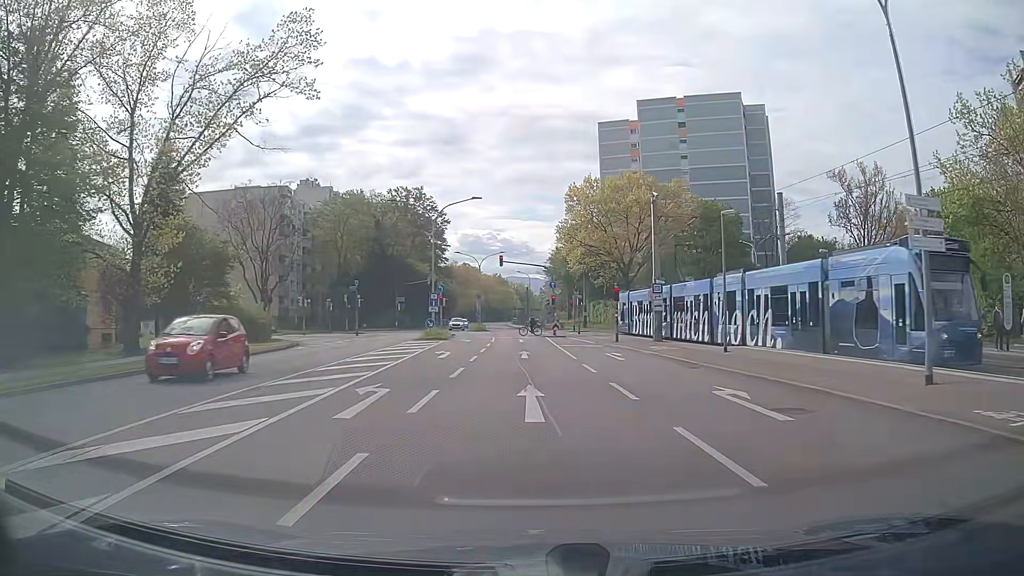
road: secondary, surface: asphalt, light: Day
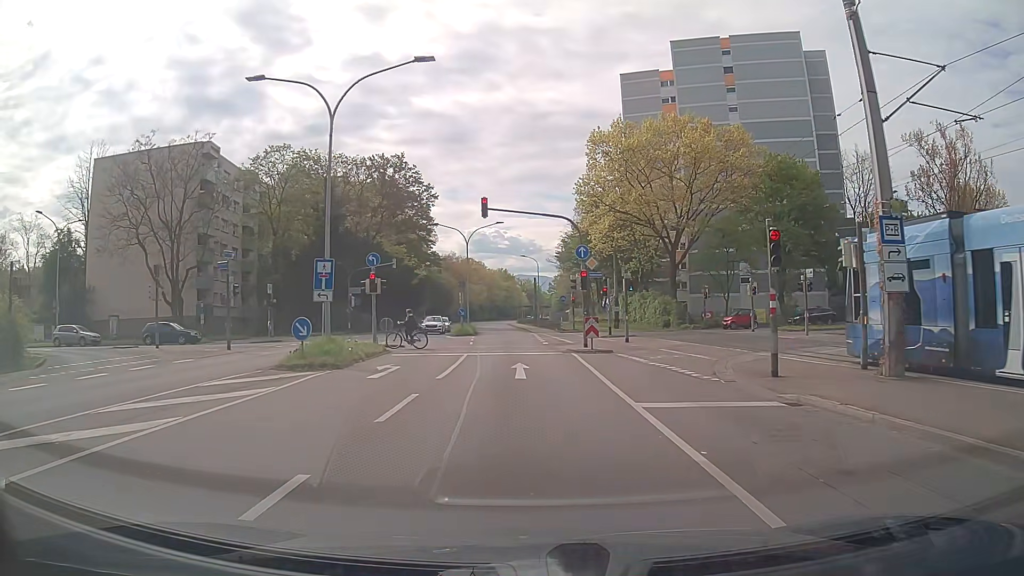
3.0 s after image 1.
(-0.2, +24.7) m; -1°
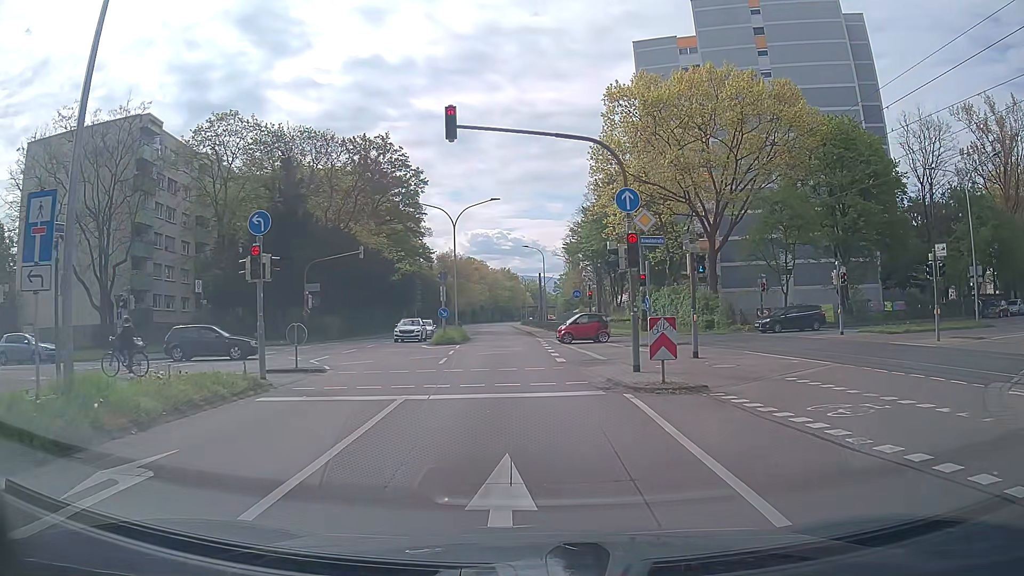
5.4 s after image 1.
(0.0, +12.5) m; 0°
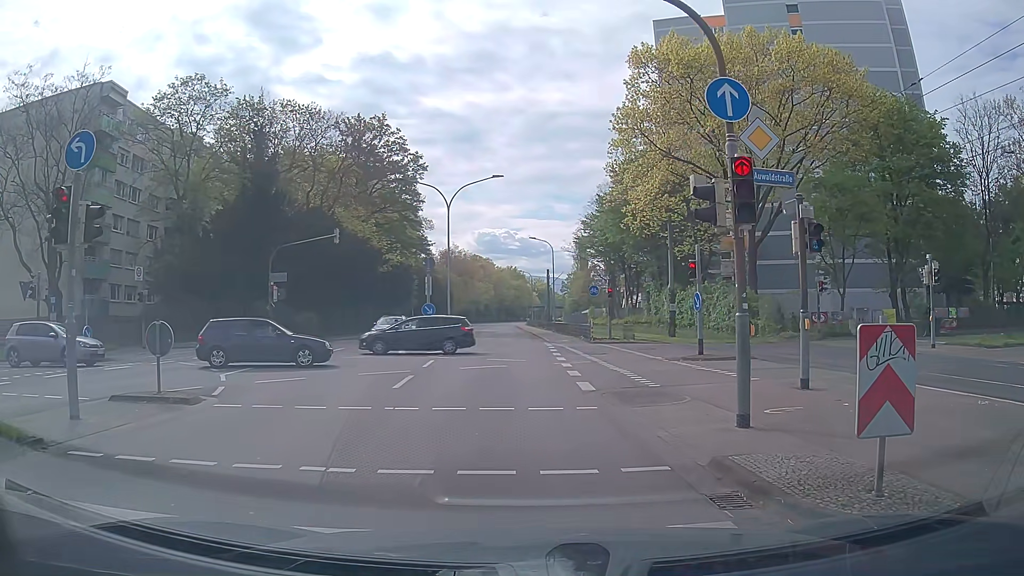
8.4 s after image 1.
(-0.1, +7.4) m; -3°
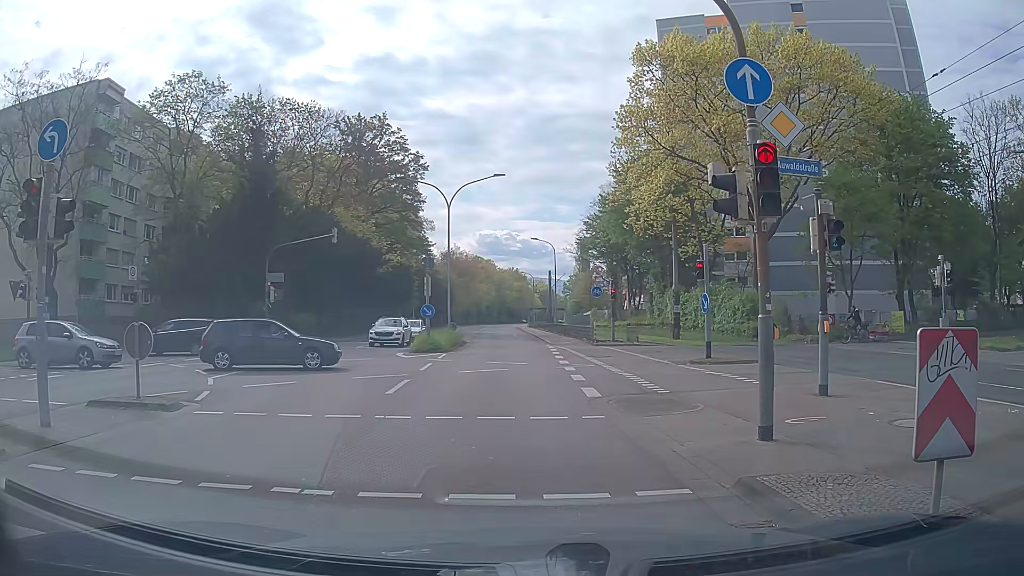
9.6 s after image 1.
(0.0, +0.7) m; 0°
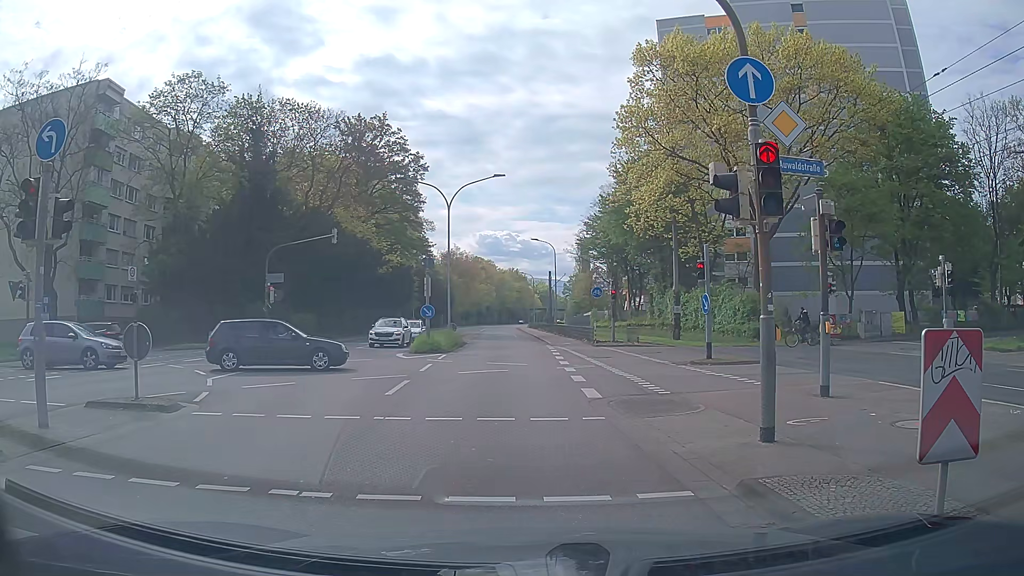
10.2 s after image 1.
(0.0, +0.1) m; 0°
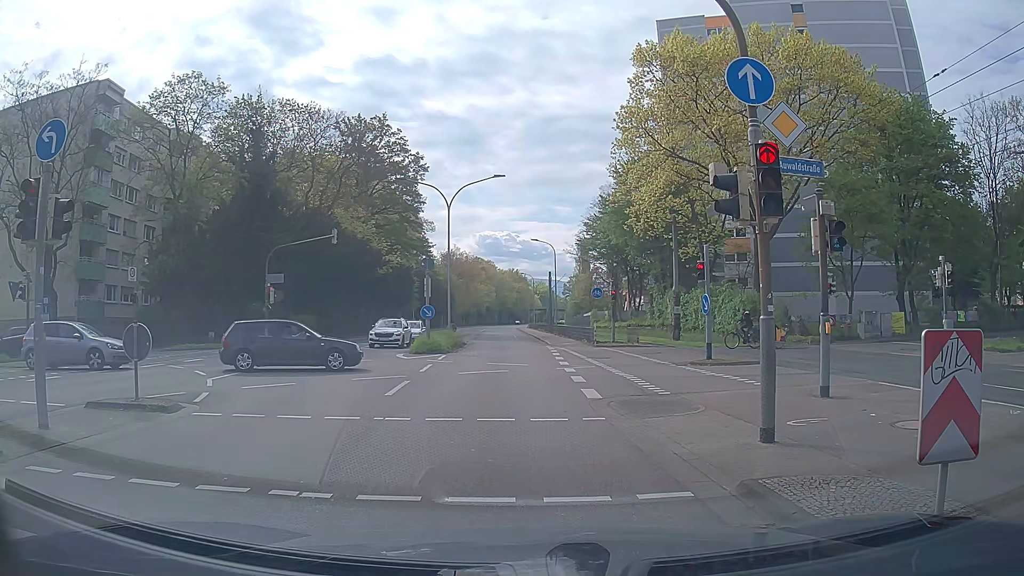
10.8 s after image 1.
(0.0, 0.0) m; 0°
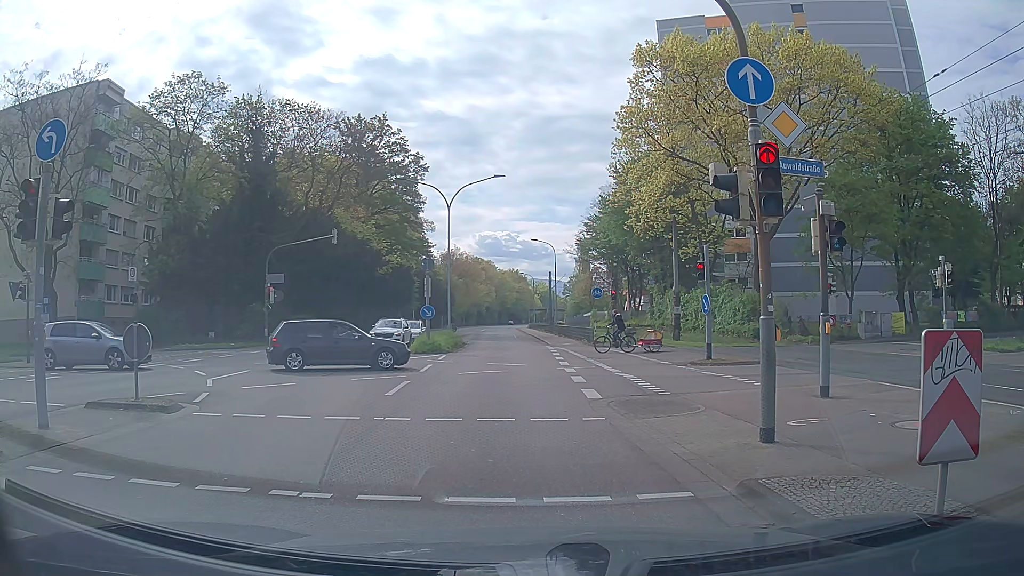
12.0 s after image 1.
(0.0, 0.0) m; 0°
(0, +10) (0, +20) (0, +30) (0, +40) (0, +50) (0, +60) (0, +70) (0, +80) (0, +90) (0, +100) m
